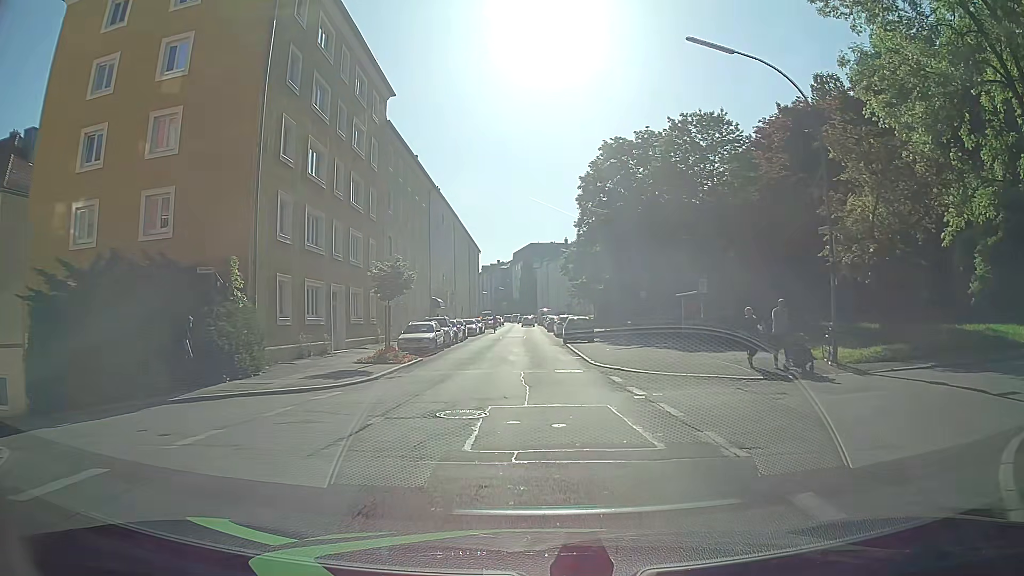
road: tertiary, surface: asphalt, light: Day
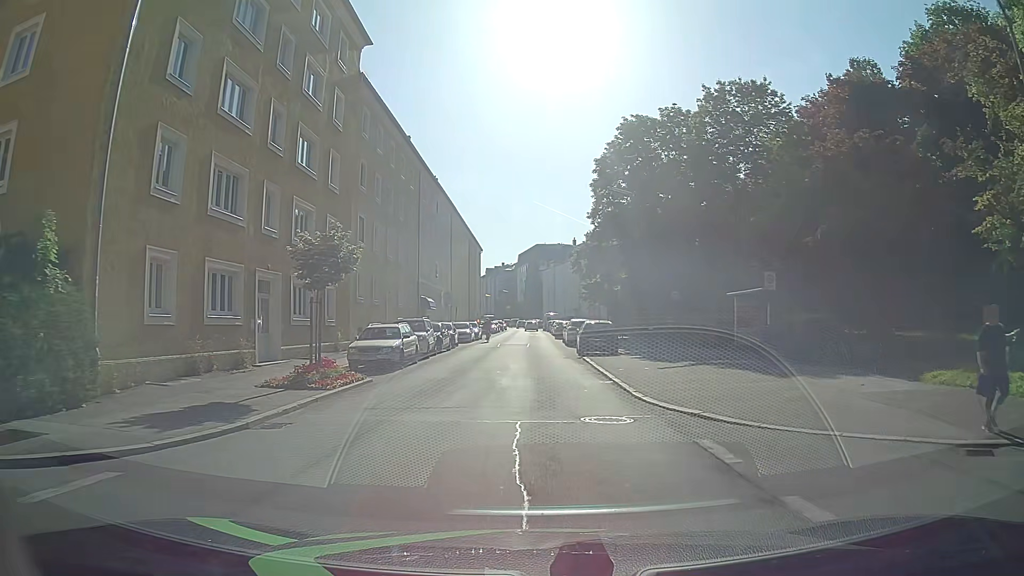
(-0.3, +9.0) m; 0°
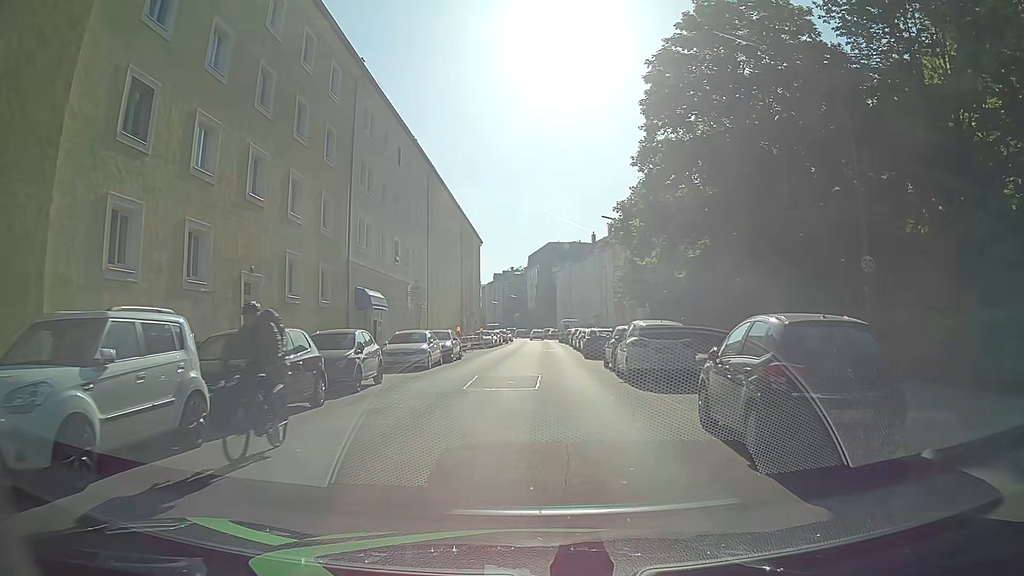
(-0.6, +22.3) m; -2°
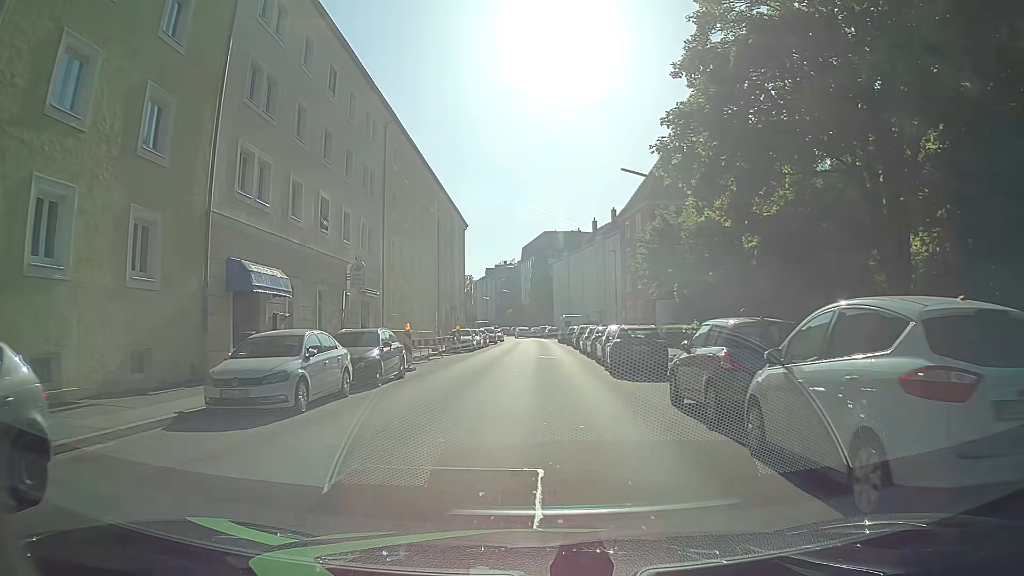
(0.0, +13.2) m; +1°
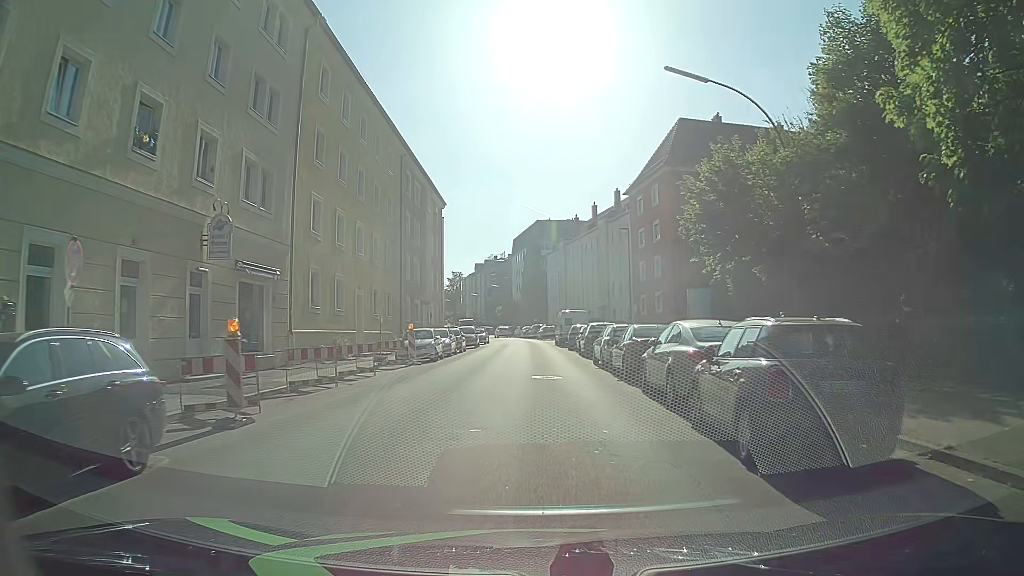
(-0.1, +13.3) m; -1°
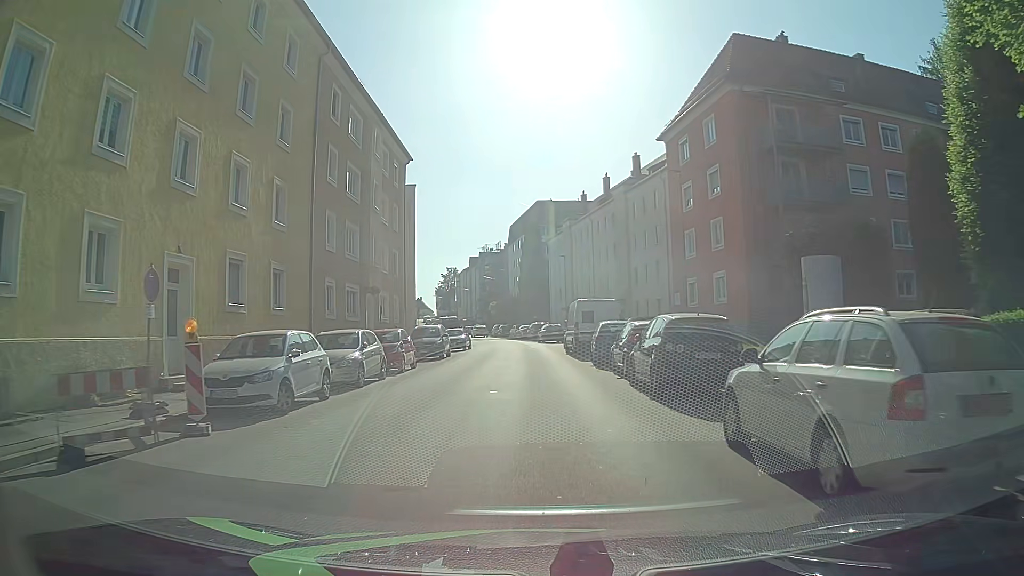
(+0.2, +17.9) m; +1°
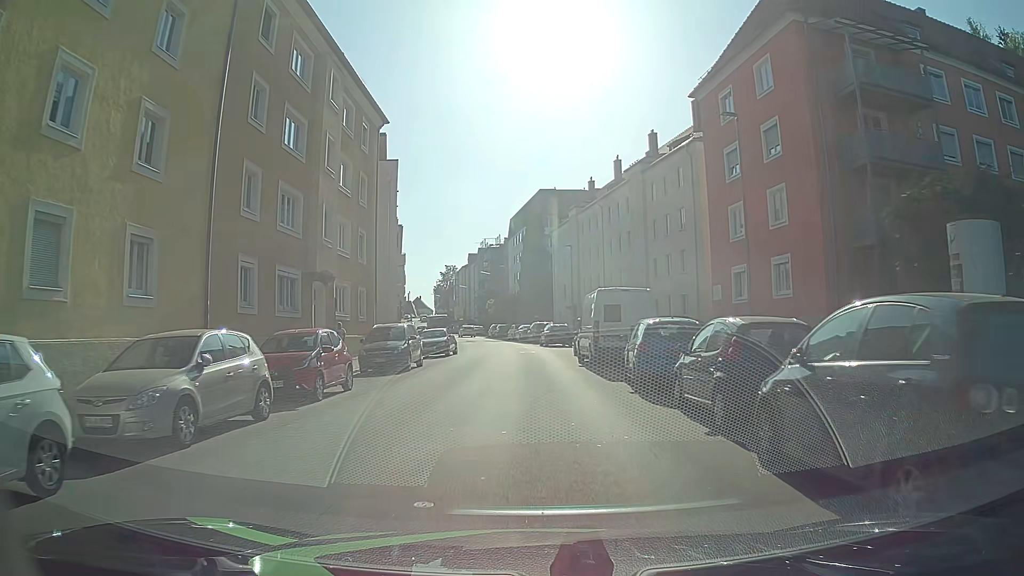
(0.0, +8.9) m; 0°
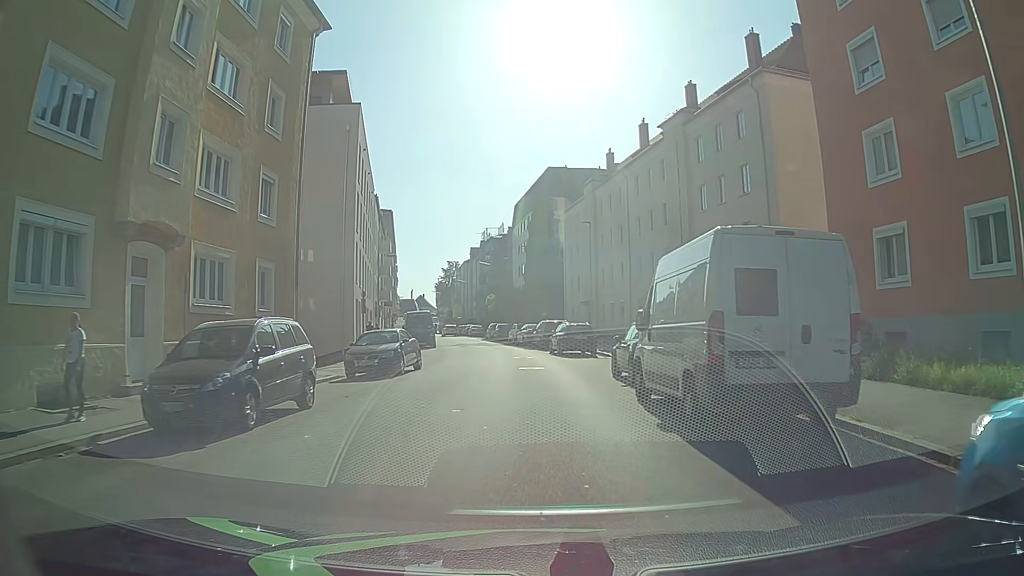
(-0.1, +13.4) m; 0°
